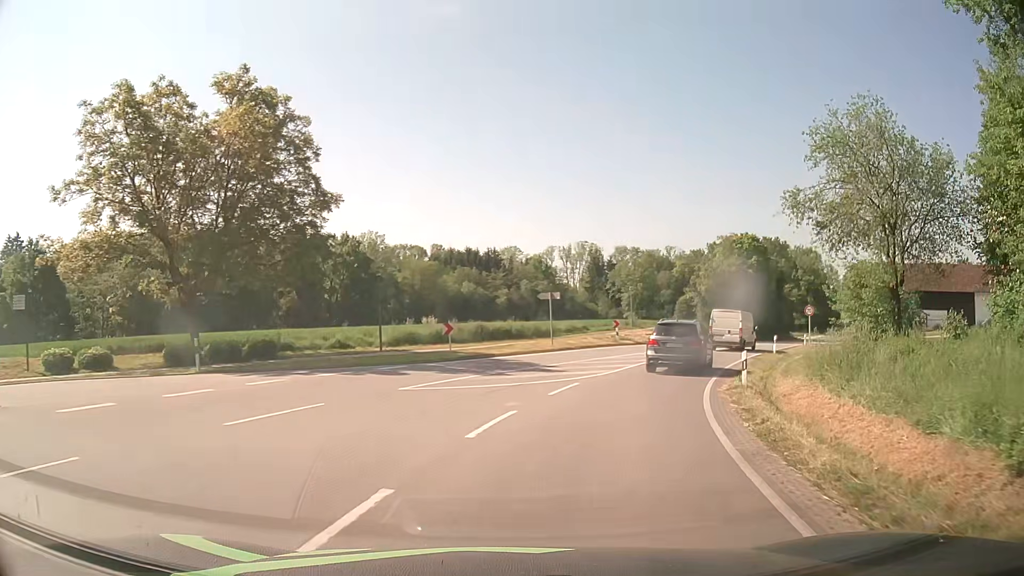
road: secondary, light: Day
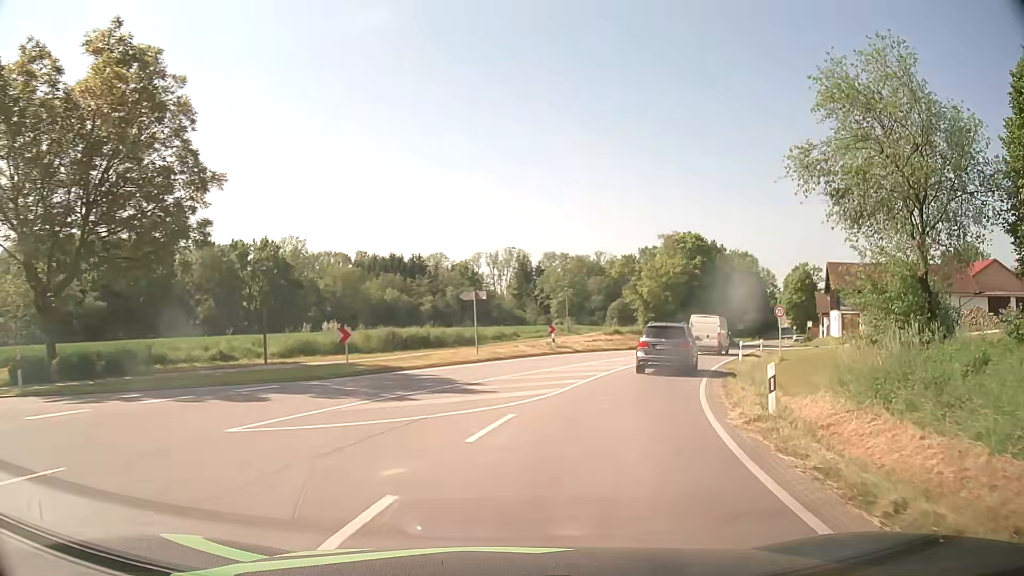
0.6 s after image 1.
(+0.3, +6.1) m; +6°
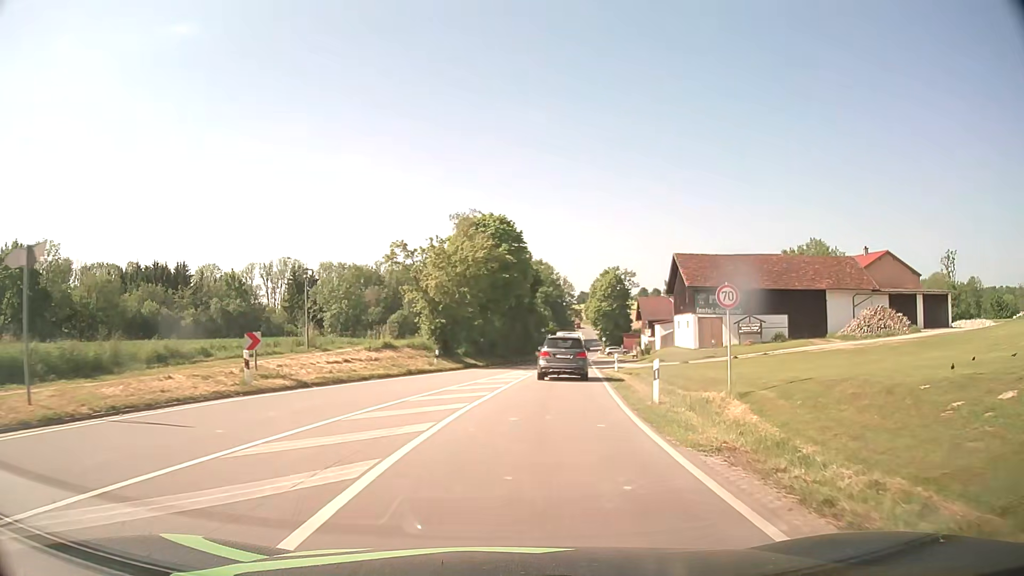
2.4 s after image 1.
(+3.2, +19.1) m; +19°
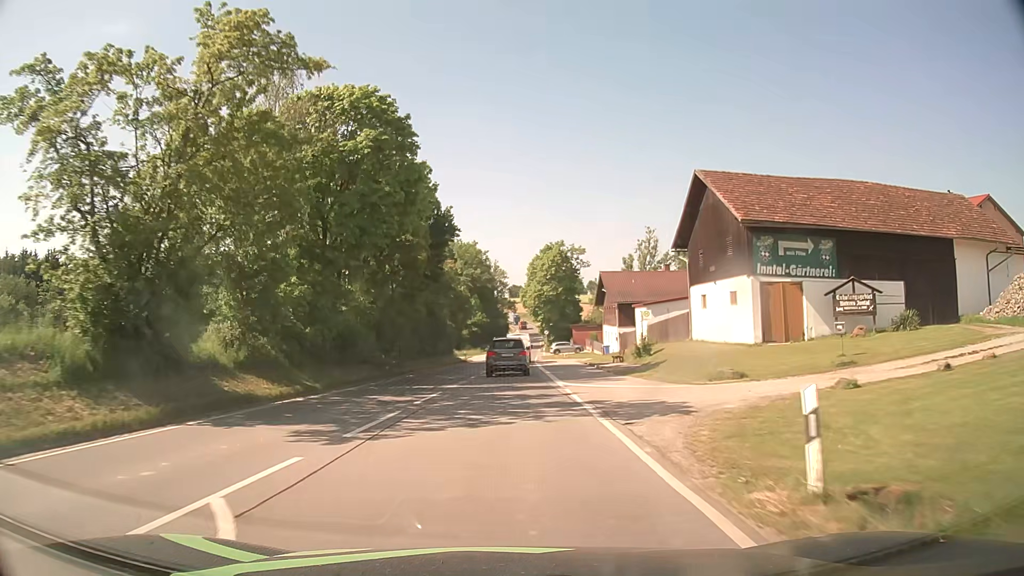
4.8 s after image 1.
(+2.3, +29.8) m; +5°
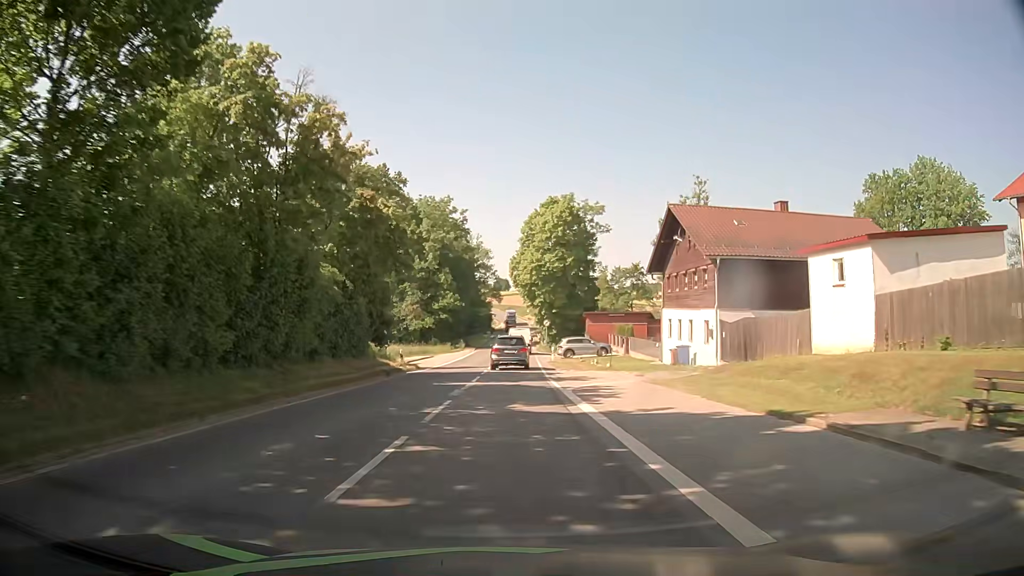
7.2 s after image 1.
(+0.2, +34.4) m; +1°
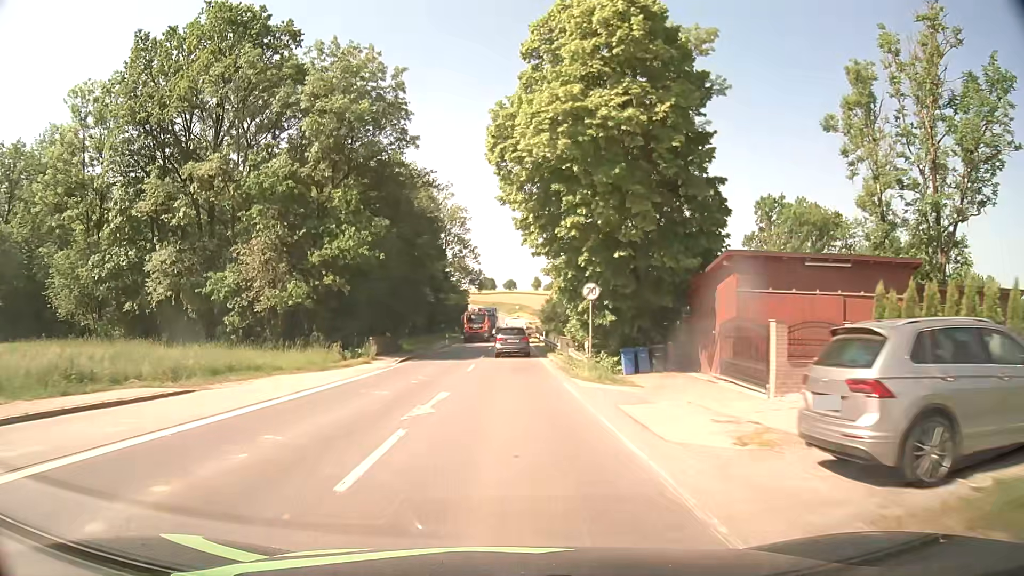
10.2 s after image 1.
(+1.0, +48.2) m; +2°
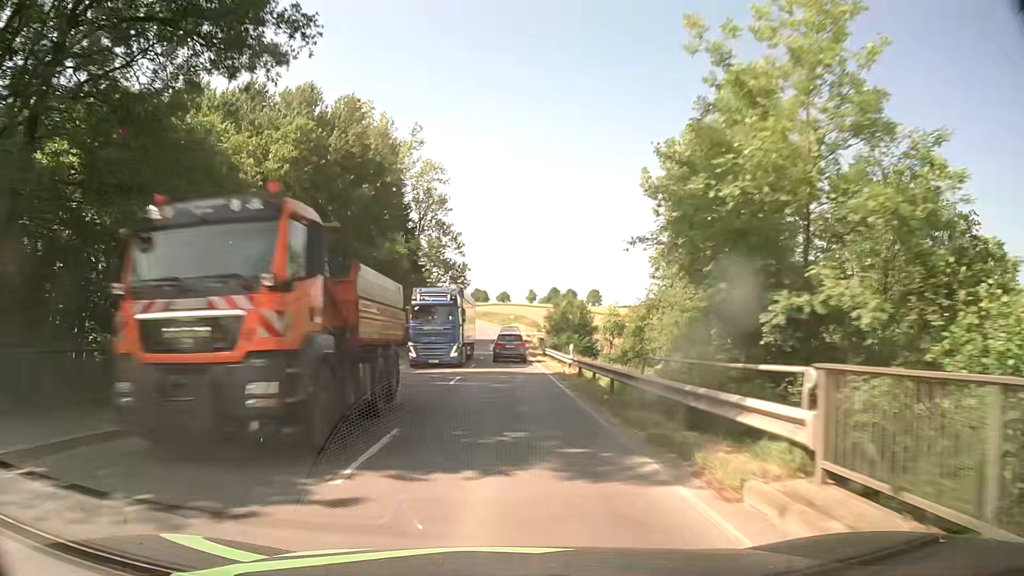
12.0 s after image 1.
(+0.1, +30.7) m; 0°
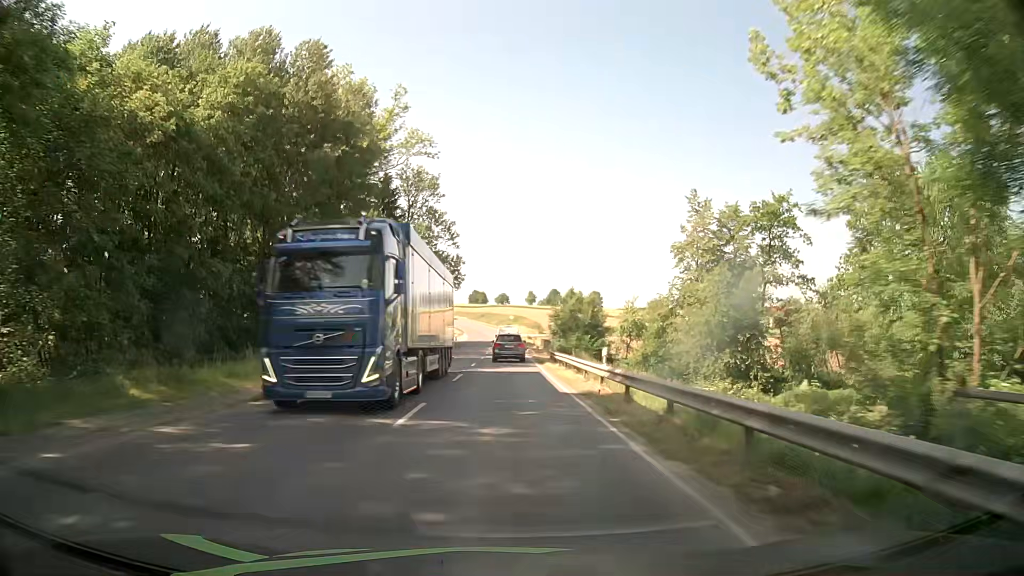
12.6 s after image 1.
(+0.1, +10.3) m; 0°
(0, +10) (0, +20) (0, +30) (0, +40) (0, +50) (0, +60) (0, +70) (0, +80) (0, +90) (0, +100) m
